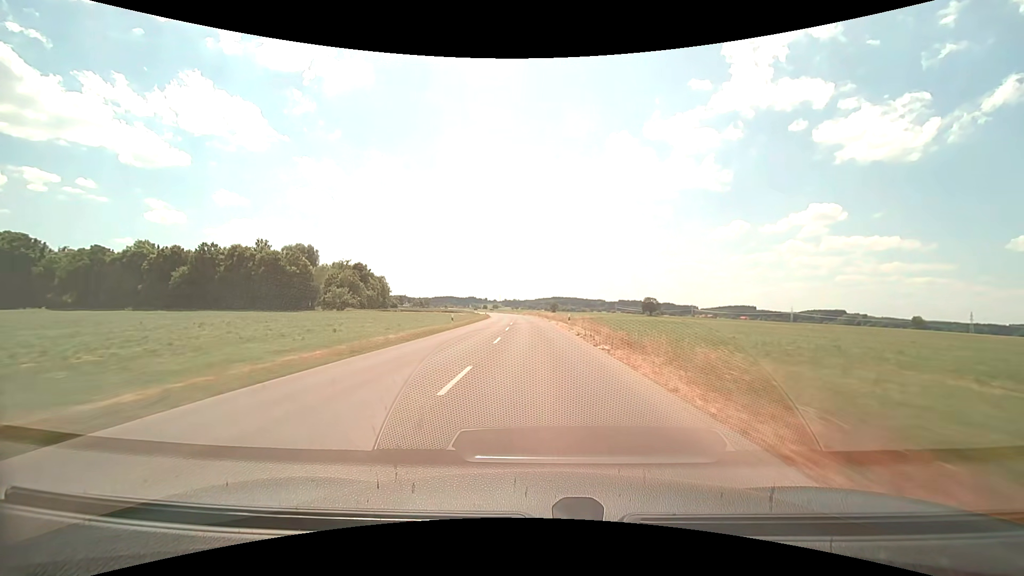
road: tertiary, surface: asphalt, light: Day
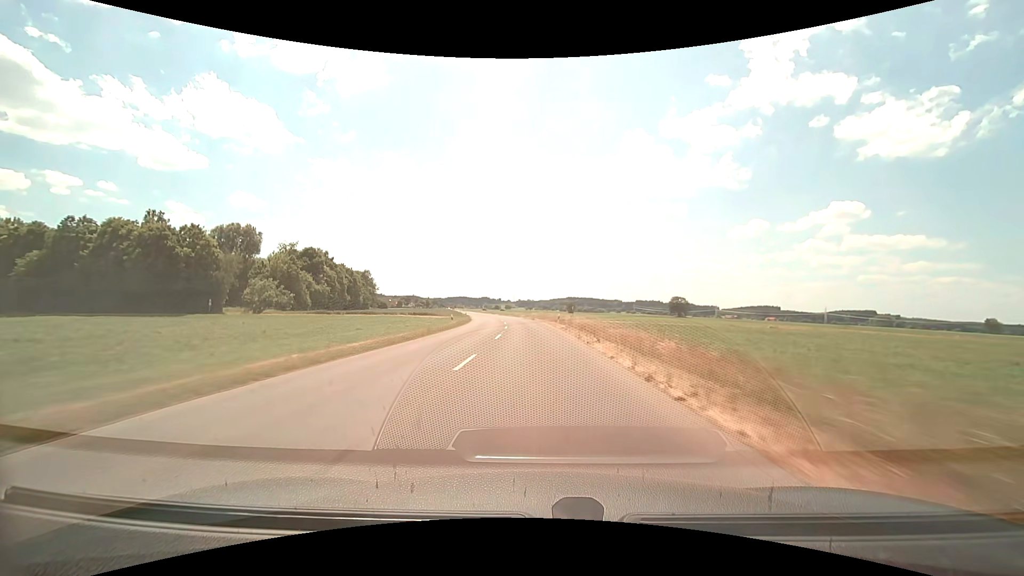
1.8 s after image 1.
(-0.5, +45.3) m; -2°
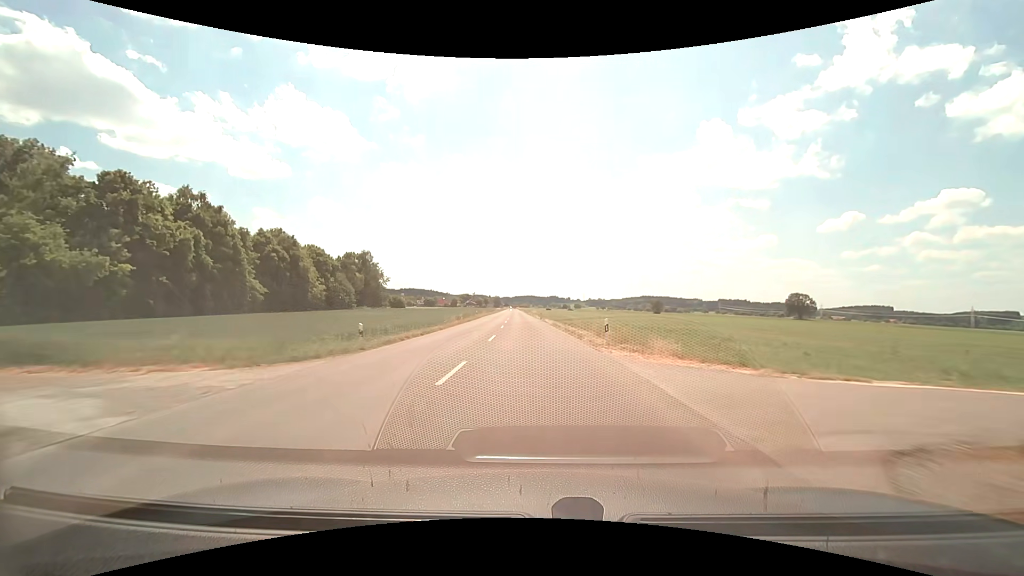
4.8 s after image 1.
(-4.2, +75.0) m; -8°
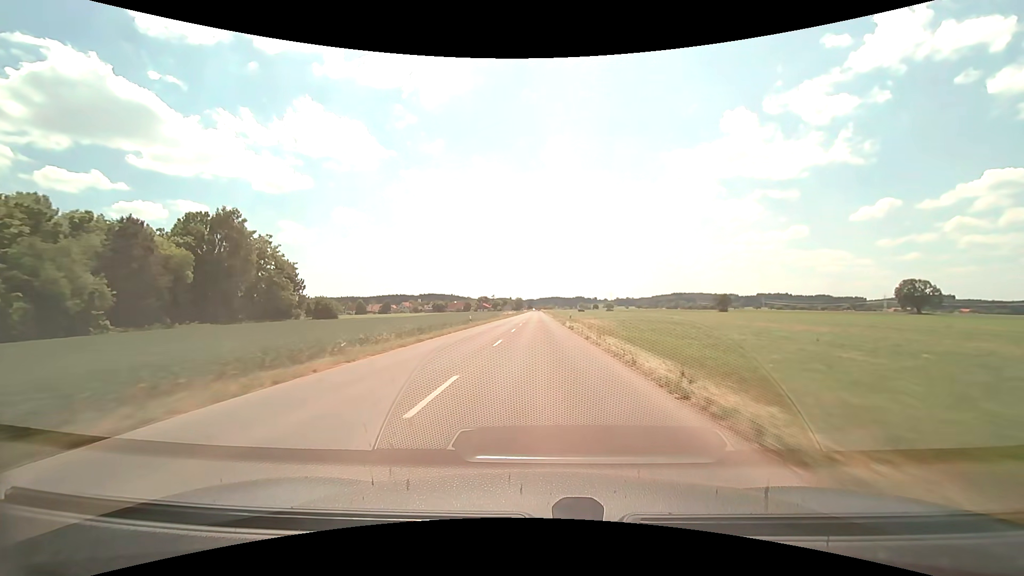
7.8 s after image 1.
(-2.8, +74.8) m; -3°
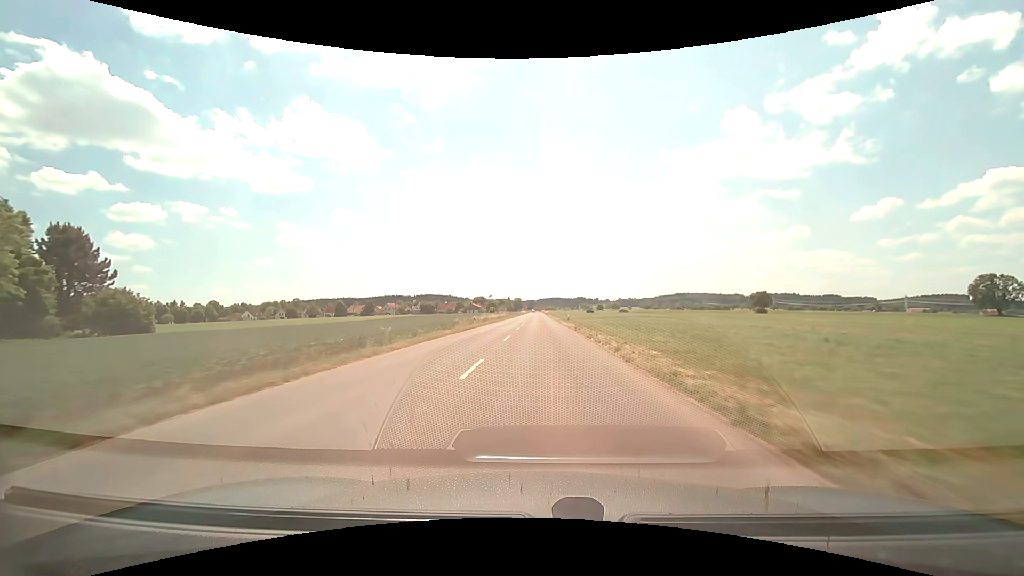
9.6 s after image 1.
(-0.1, +44.9) m; 0°
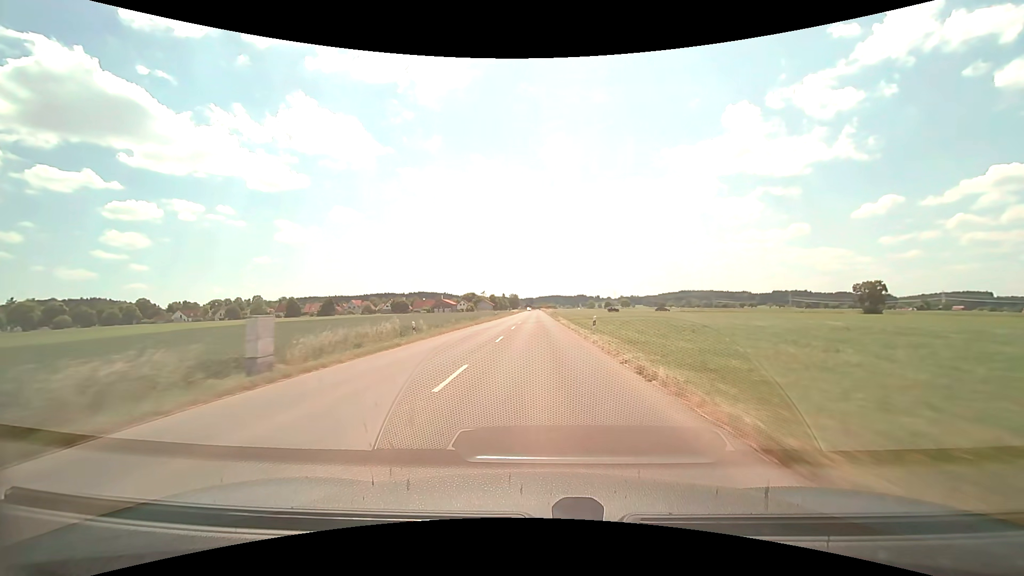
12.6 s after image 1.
(+0.2, +73.9) m; 0°
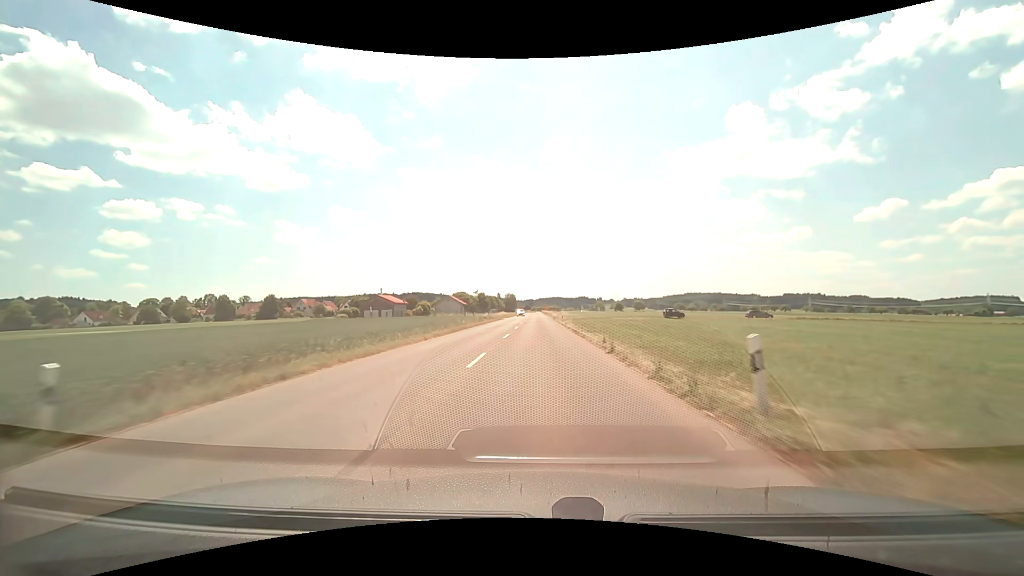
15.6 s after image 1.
(-0.2, +68.5) m; 0°
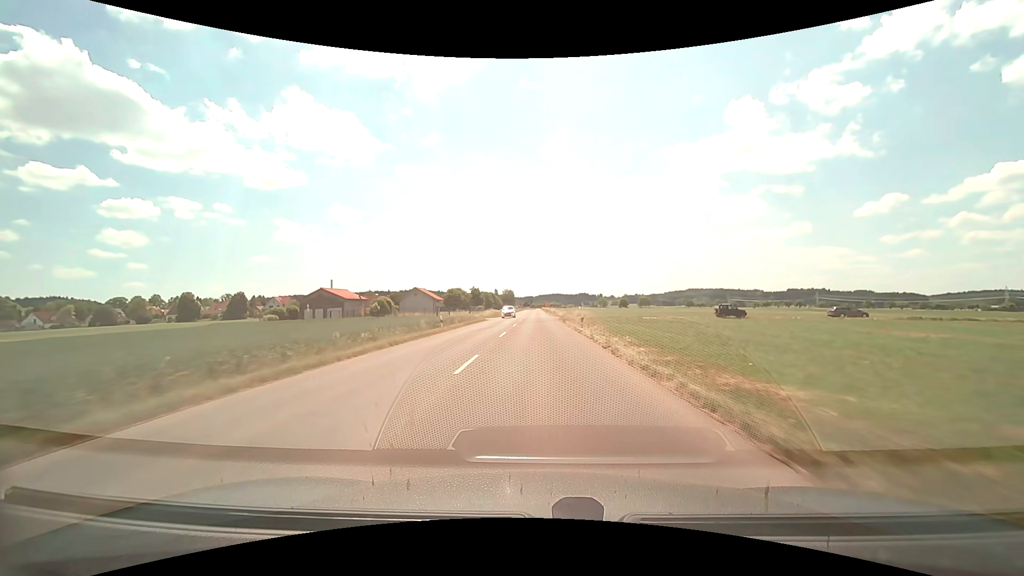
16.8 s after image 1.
(0.0, +25.5) m; 0°
(0, +10) (0, +20) (0, +30) (0, +40) (0, +50) (0, +60) (0, +70) (0, +80) (0, +90) (0, +100) m
